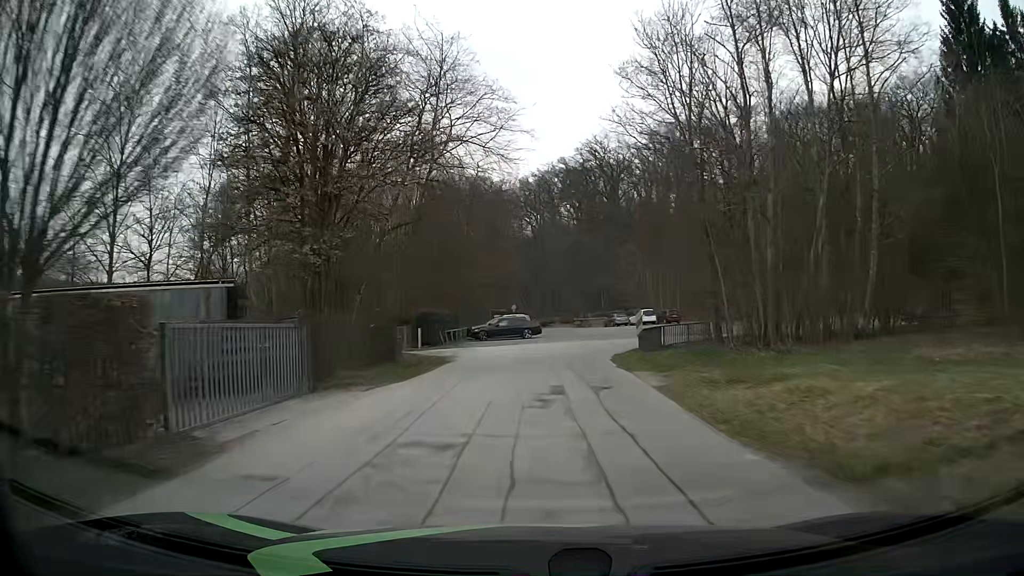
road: residential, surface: asphalt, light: Day
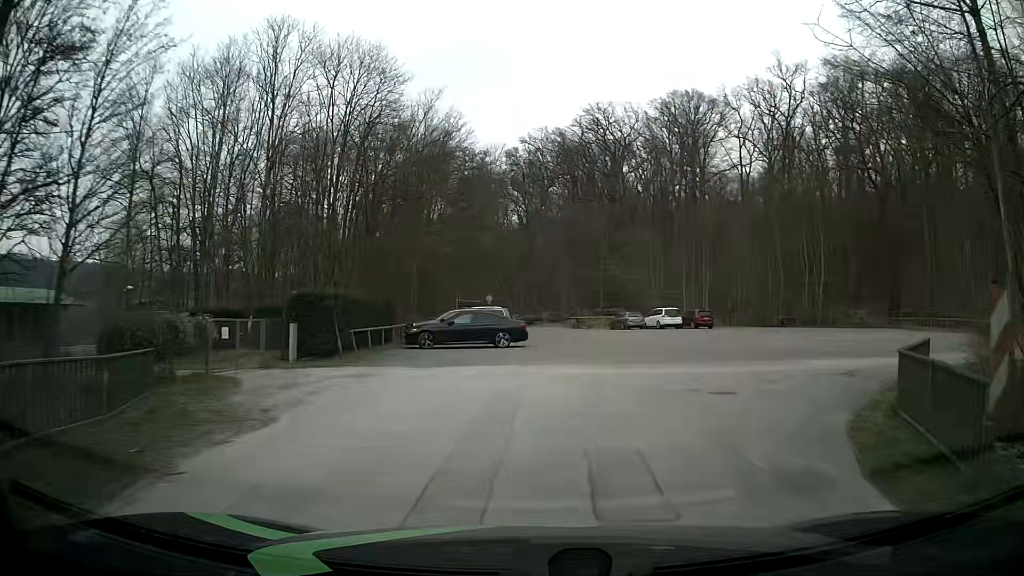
(+0.1, +19.7) m; +1°
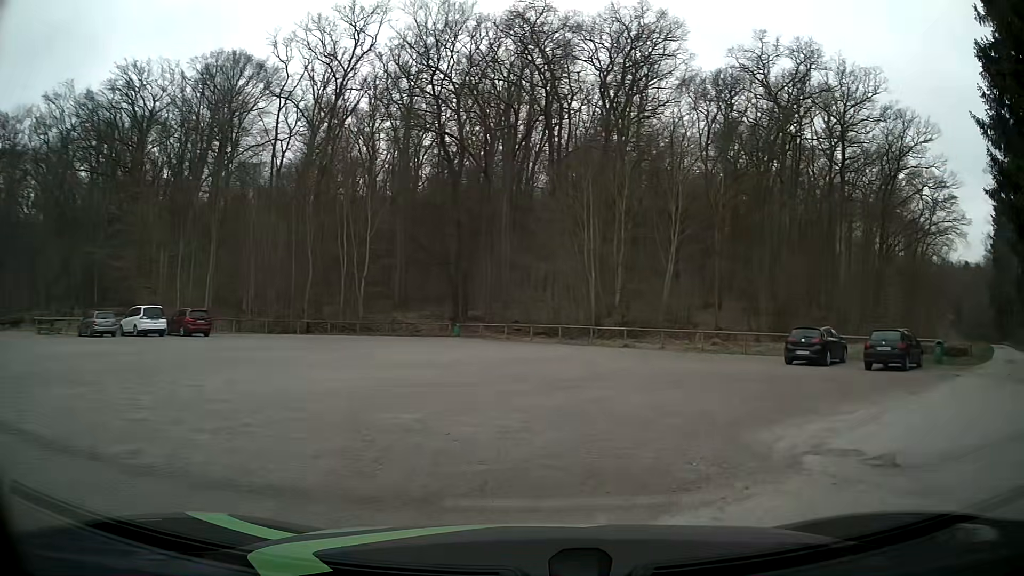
(+5.2, +16.1) m; +43°
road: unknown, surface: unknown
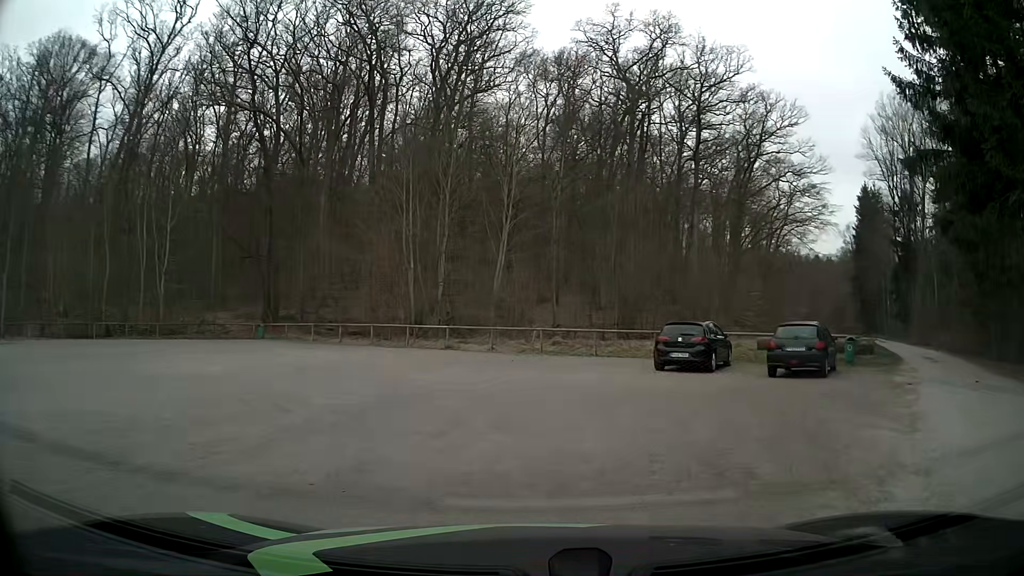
(+0.6, +6.0) m; +13°
